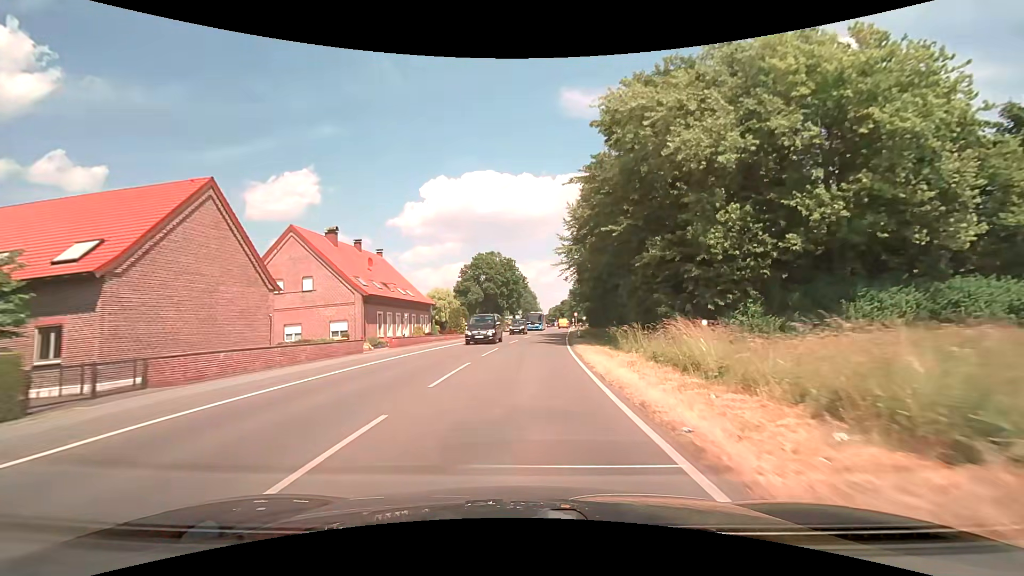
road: secondary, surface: asphalt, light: Day
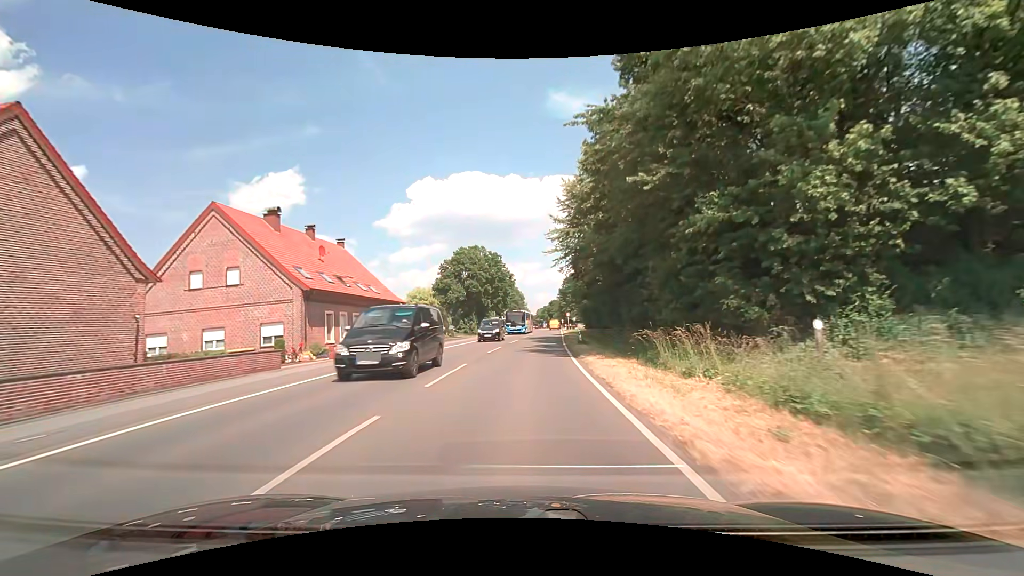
(+0.1, +9.1) m; +2°
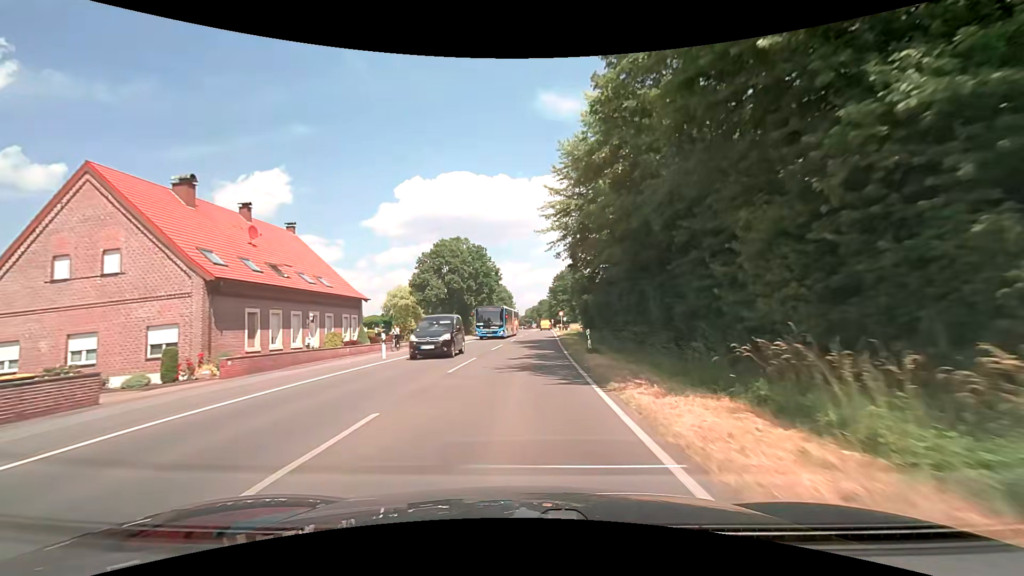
(+0.1, +8.9) m; +1°
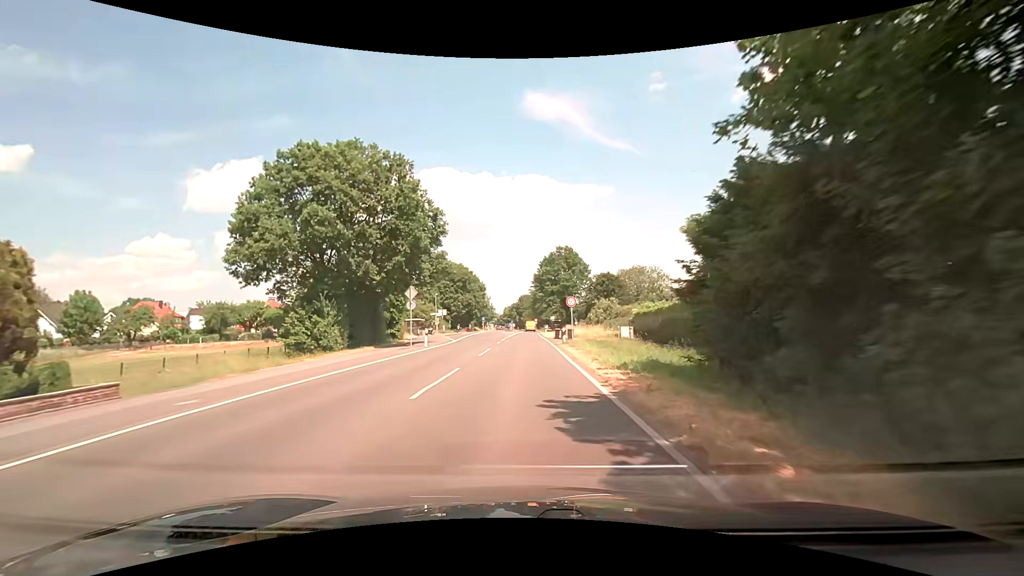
(+1.0, +40.6) m; +2°
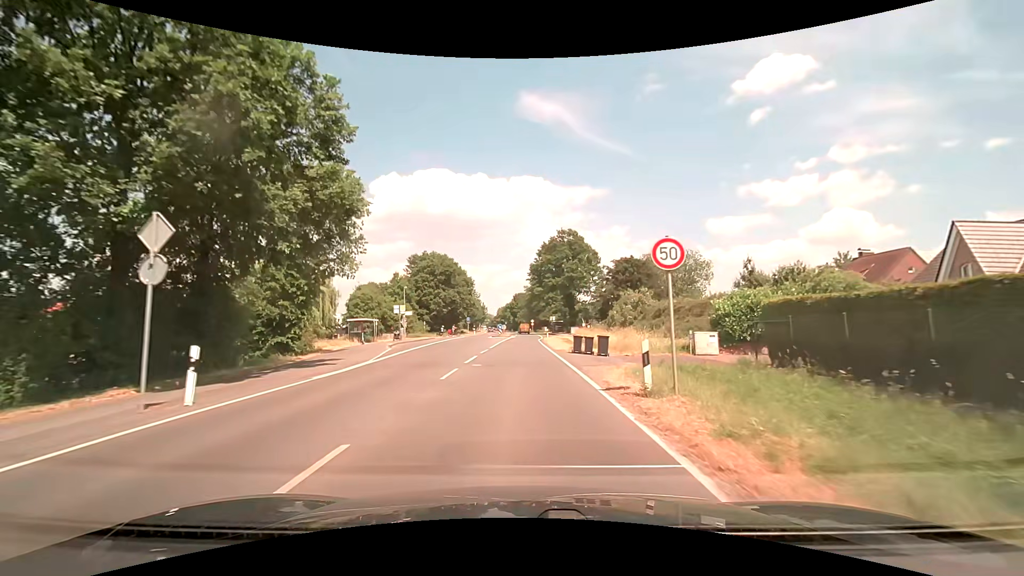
(+0.2, +21.2) m; +1°
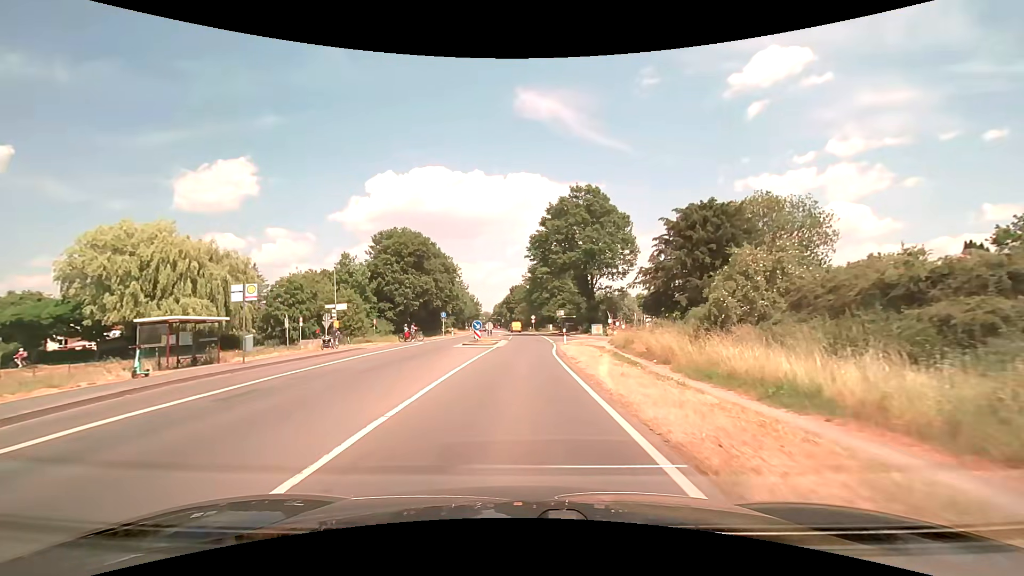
(+0.1, +26.5) m; 0°
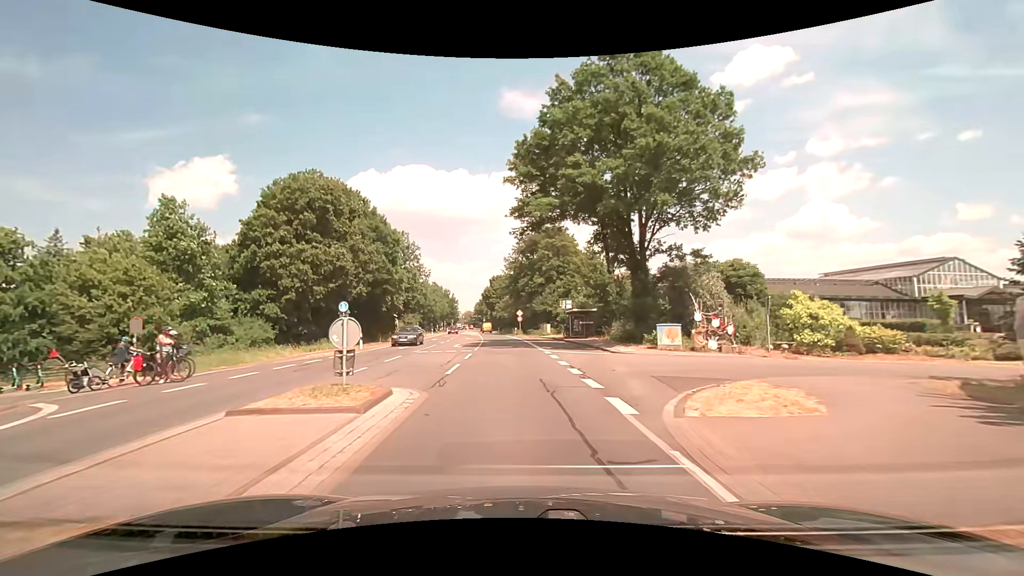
(+0.2, +31.9) m; +2°
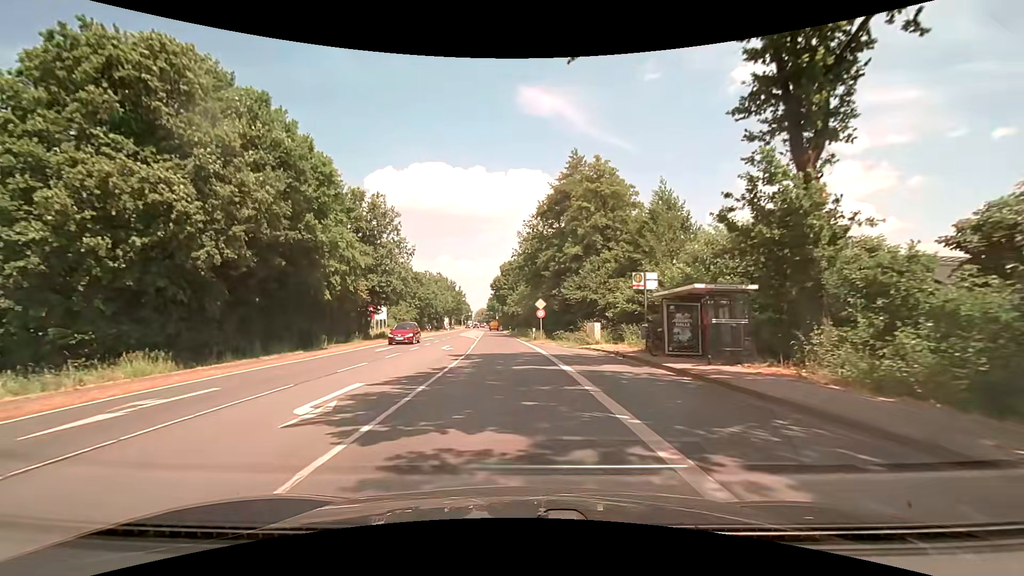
(-0.6, +25.0) m; -2°
(0, +10) (0, +20) (-1, +30) (-2, +40) (-2, +50) (-3, +60) (-4, +70) (-5, +80) (-5, +90) (-6, +100) m
